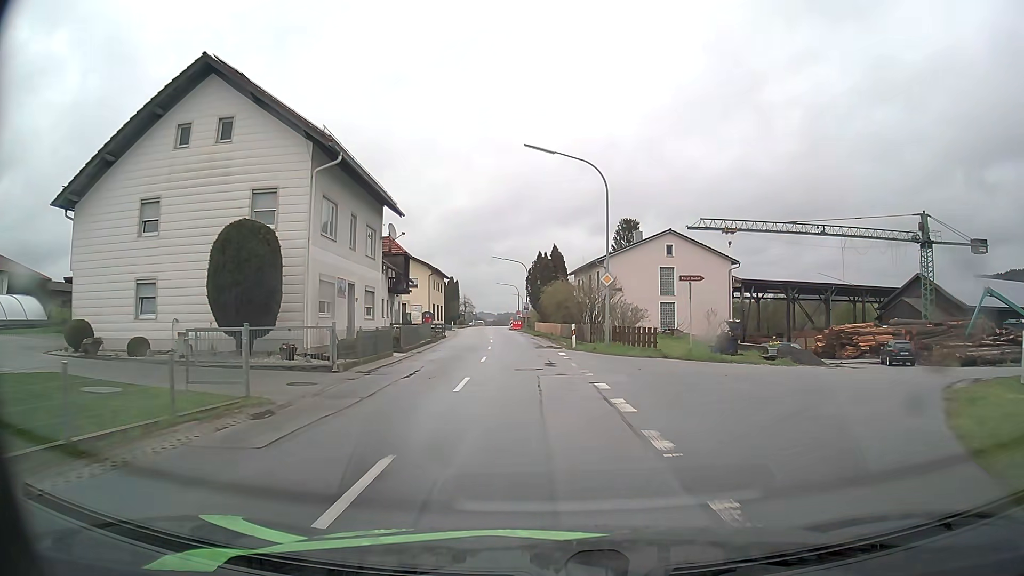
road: secondary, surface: asphalt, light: Day
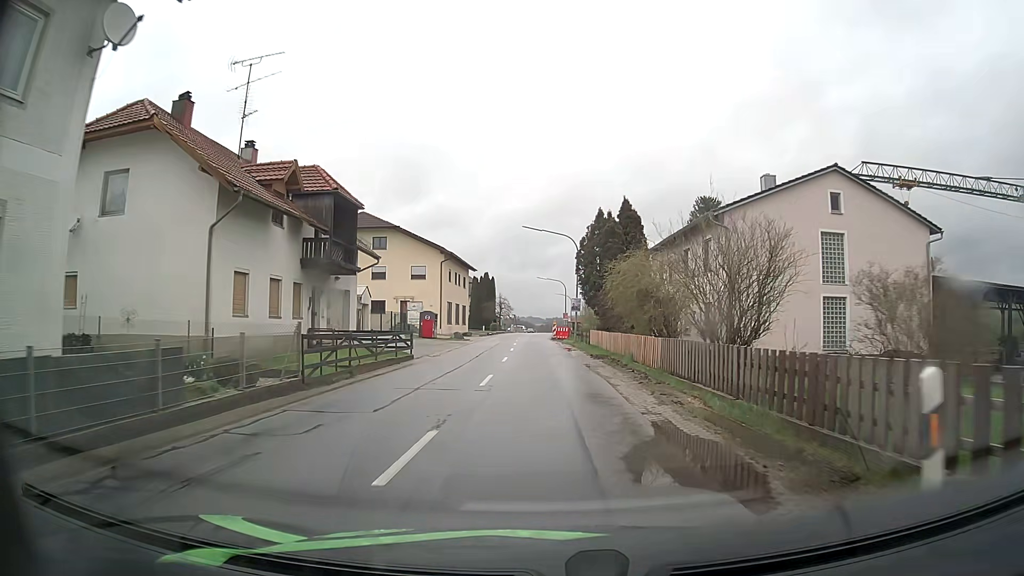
(-0.6, +24.9) m; -4°
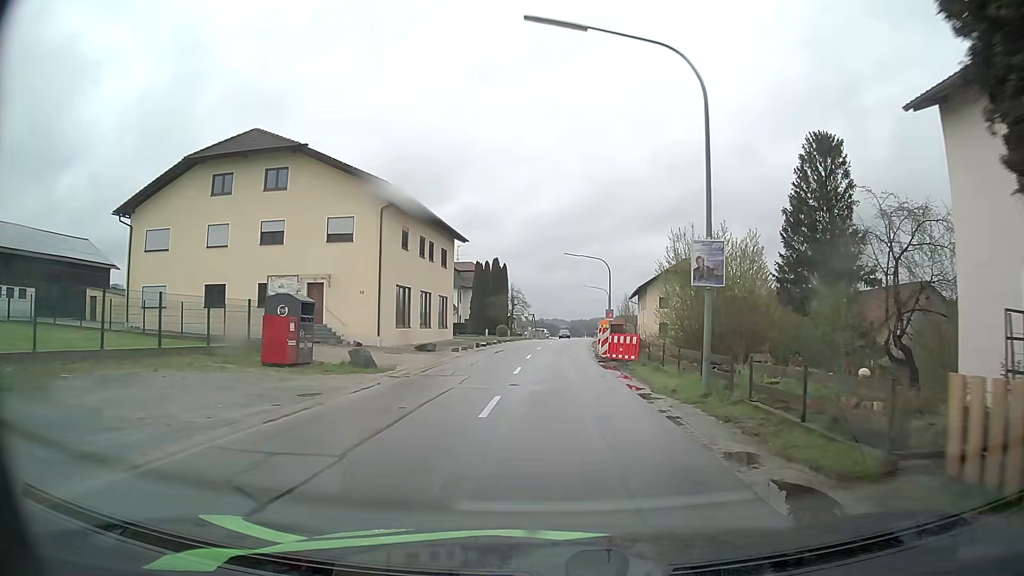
(-0.8, +31.5) m; -2°
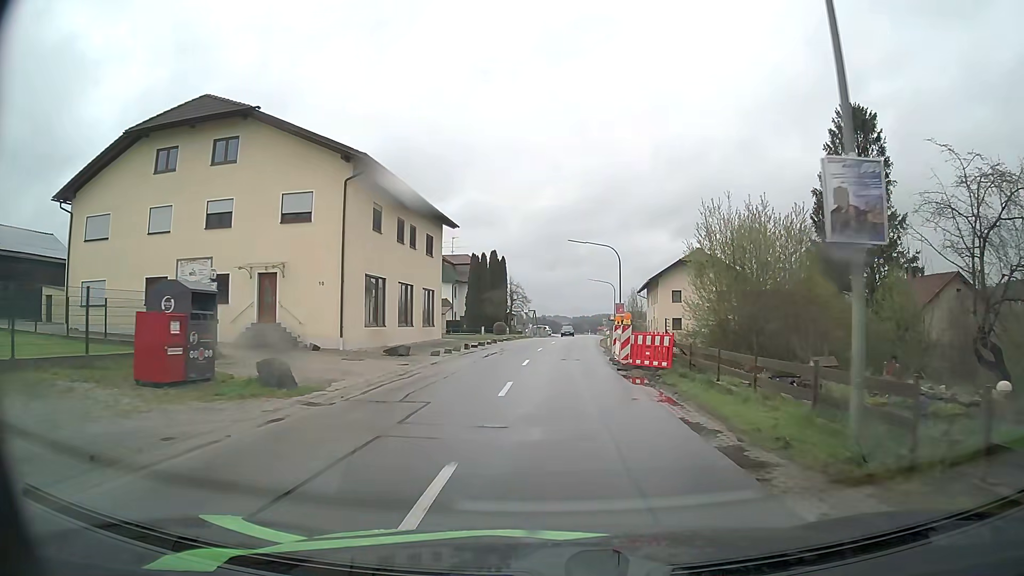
(0.0, +6.4) m; 0°
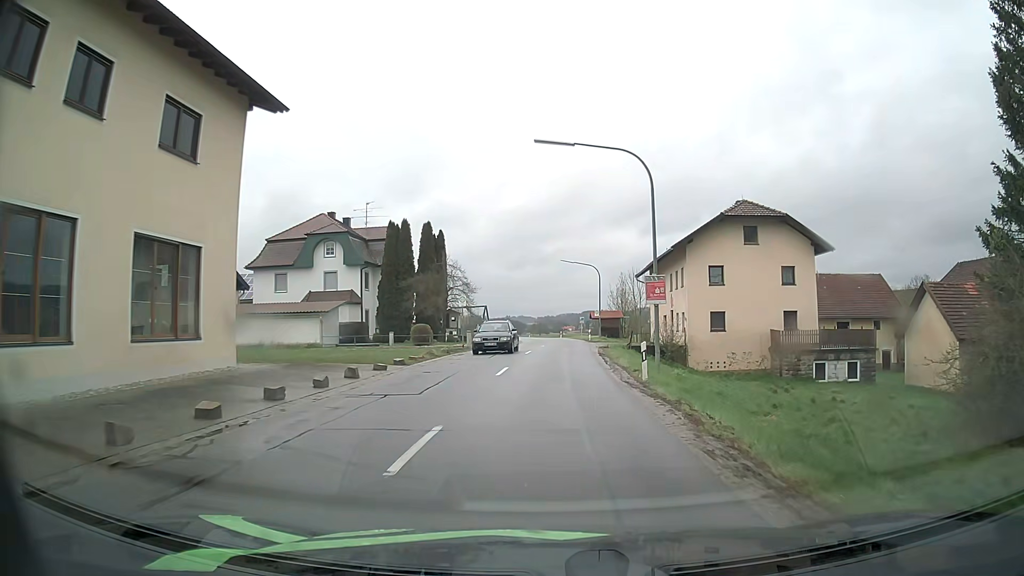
(+0.5, +26.7) m; +3°
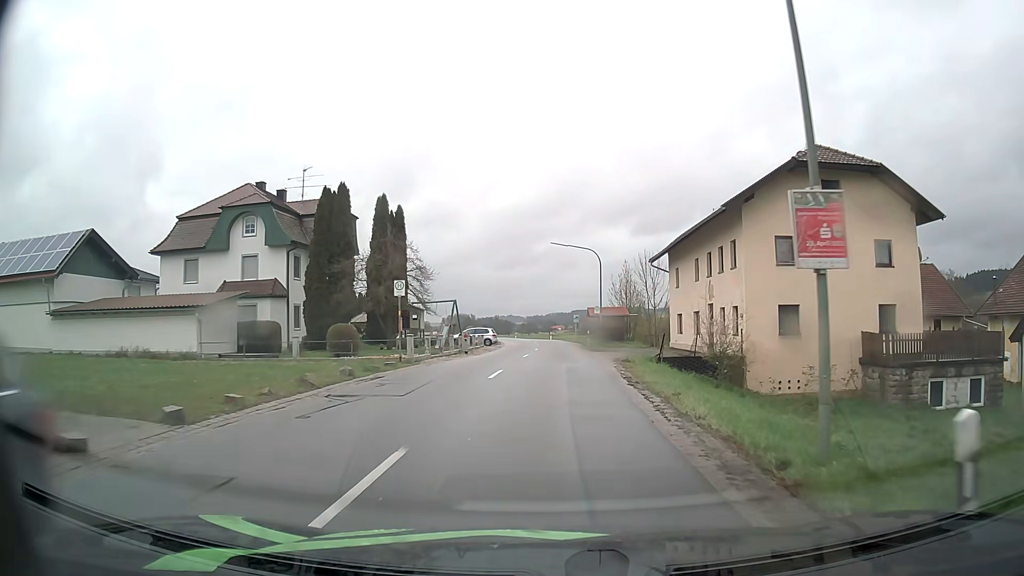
(0.0, +13.5) m; 0°
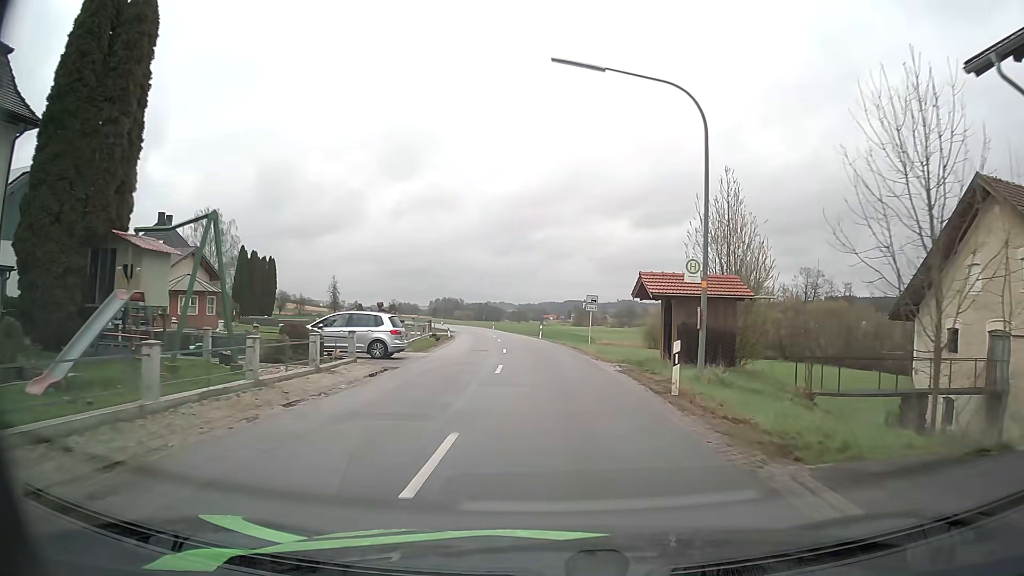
(+0.1, +35.0) m; 0°
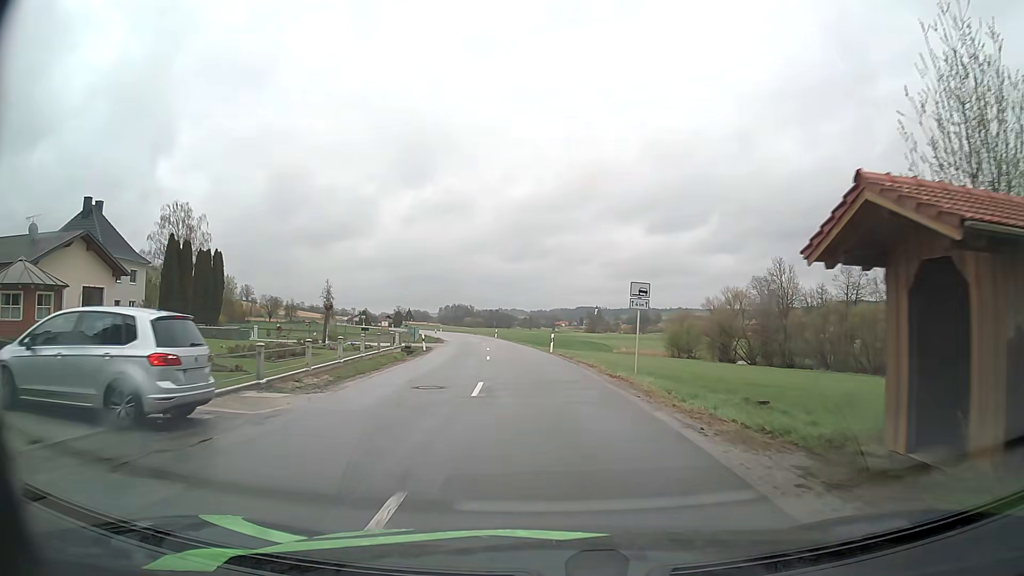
(-0.1, +14.9) m; -1°
(0, +10) (0, +20) (-1, +30) (-2, +40) (-3, +50) (-5, +60) (-6, +70) (-8, +79) (-10, +89) (-13, +99) m
